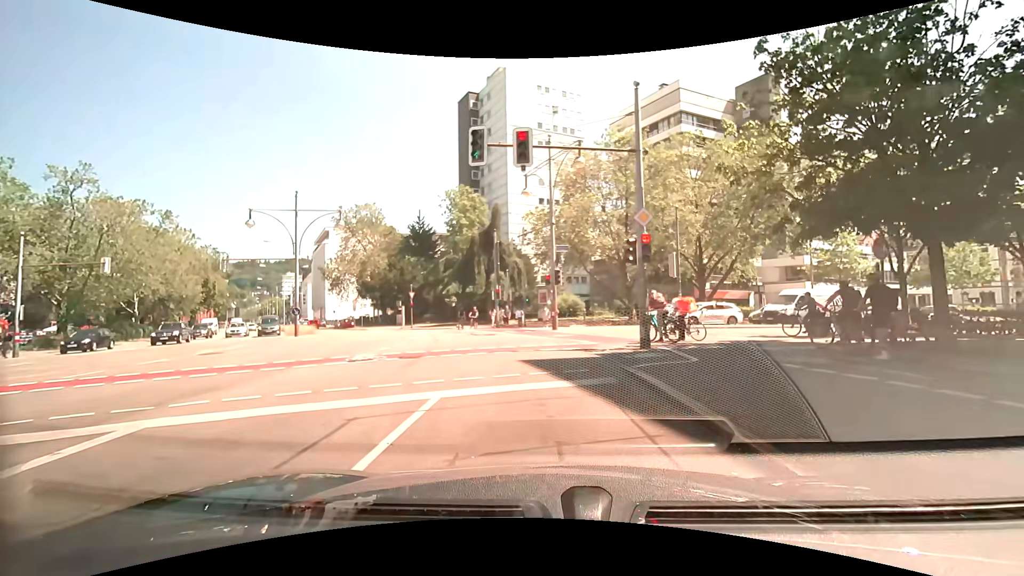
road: secondary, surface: asphalt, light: Day
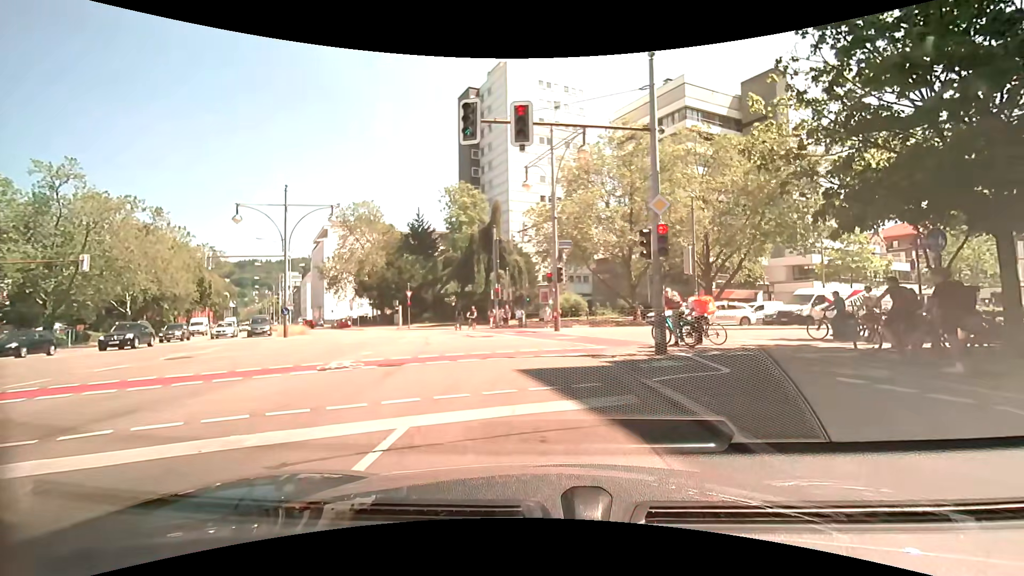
(0.0, +1.6) m; 0°
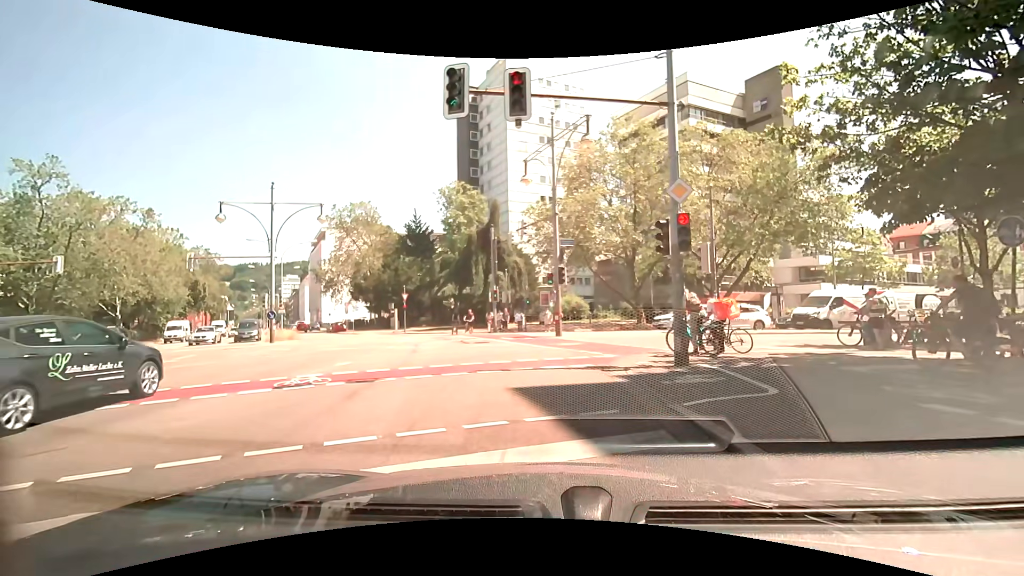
(0.0, +1.6) m; -2°
